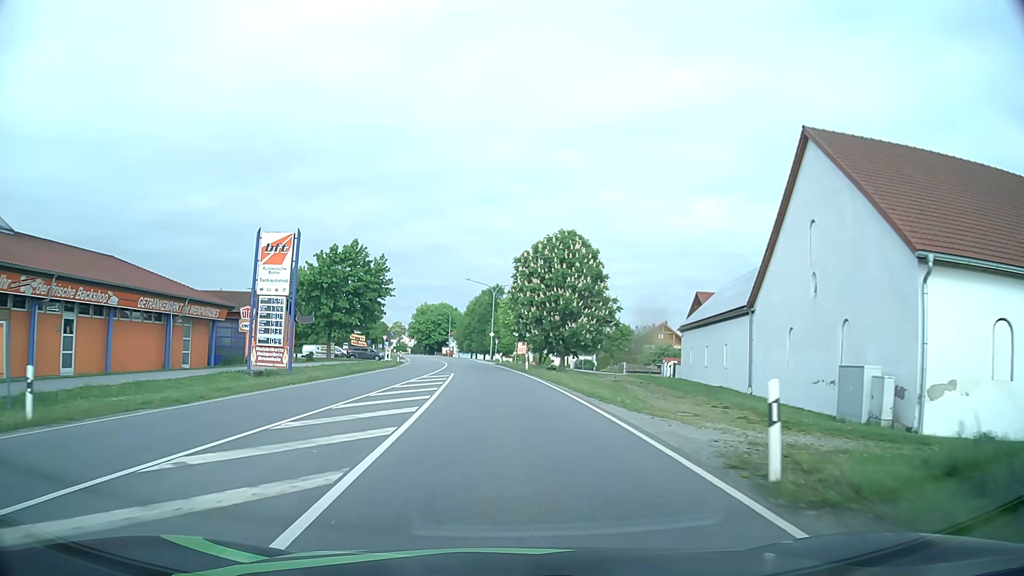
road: primary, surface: asphalt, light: Day
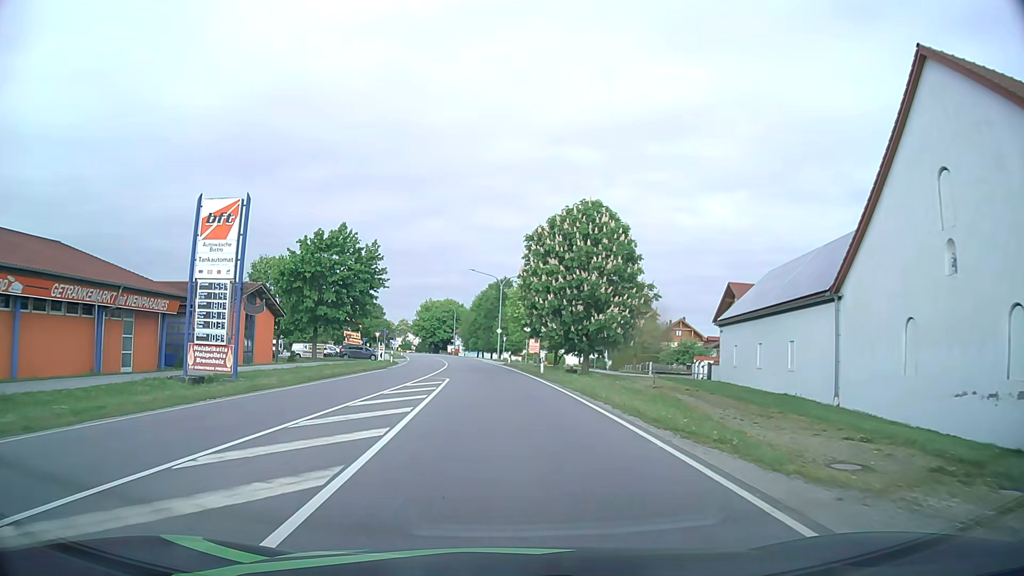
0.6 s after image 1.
(0.0, +7.8) m; 0°
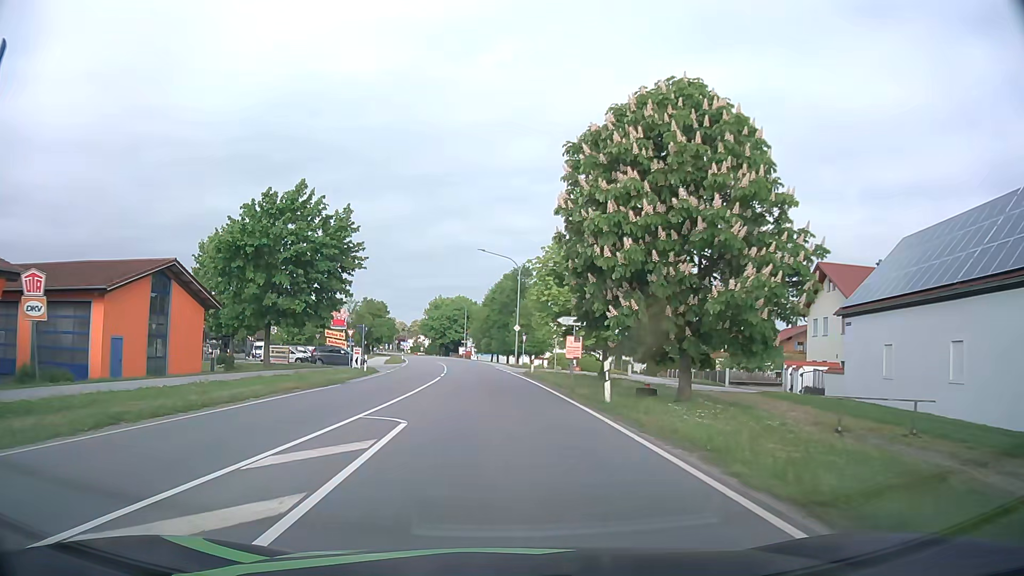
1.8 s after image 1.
(-0.2, +15.7) m; -1°
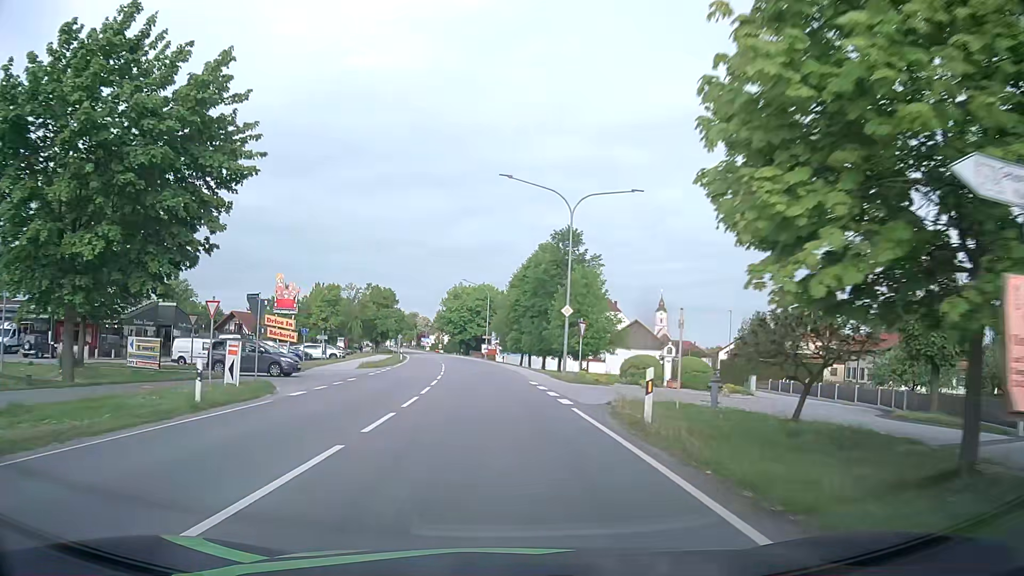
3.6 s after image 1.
(-0.6, +23.6) m; -2°
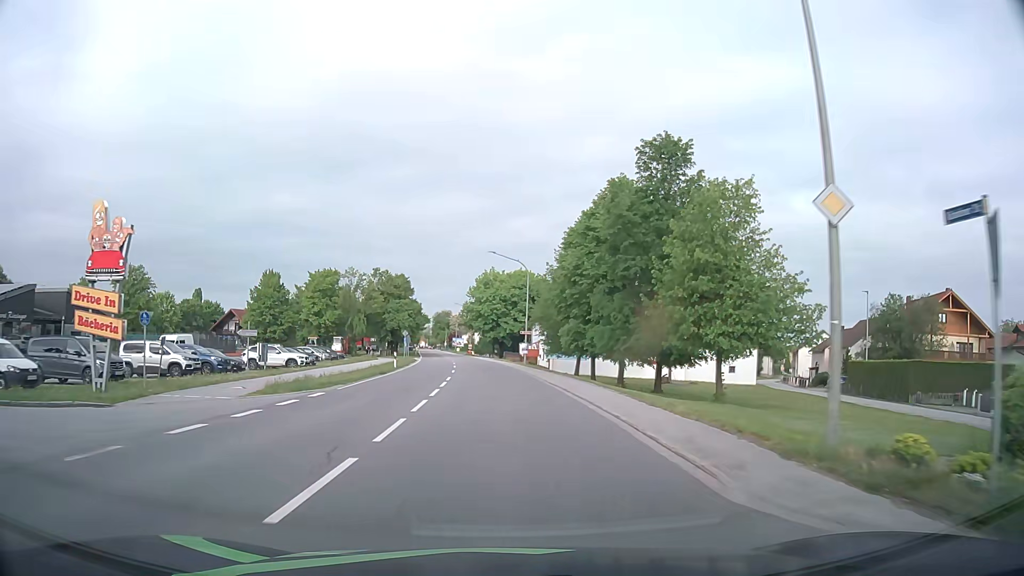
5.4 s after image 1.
(-0.7, +23.8) m; -3°
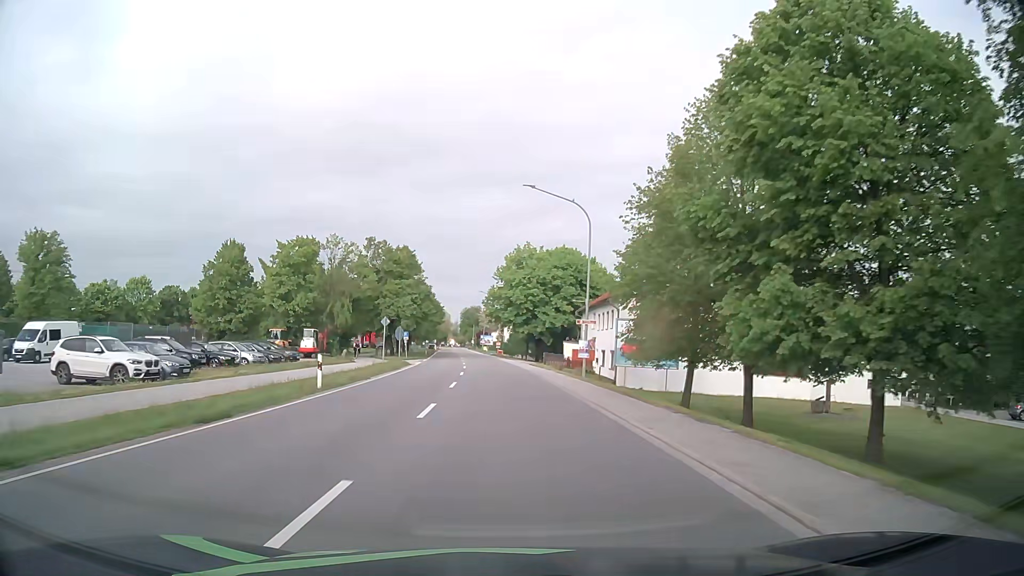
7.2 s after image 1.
(-0.6, +24.1) m; -3°
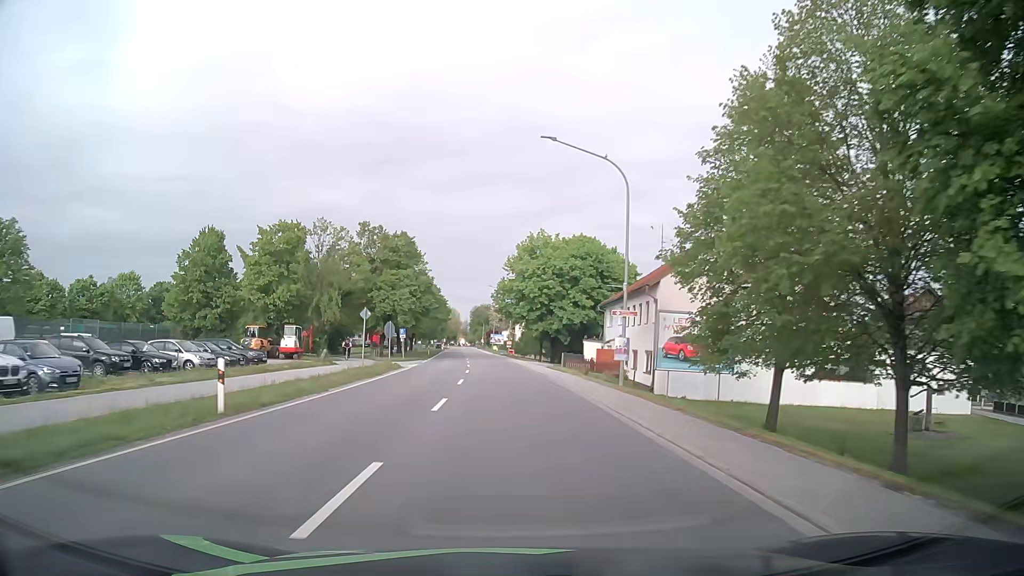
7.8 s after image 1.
(-0.1, +8.1) m; -1°
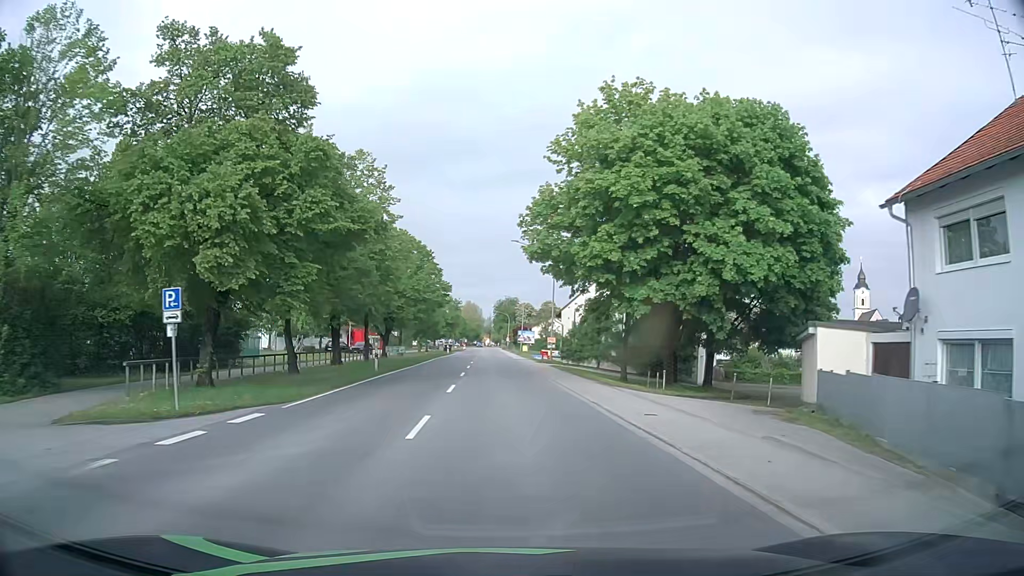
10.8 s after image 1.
(-0.9, +40.4) m; -2°
(0, +10) (0, +20) (0, +30) (-1, +40) (-1, +50) (-1, +60) (-1, +70) (-1, +80) (-1, +90) (-2, +100) m
